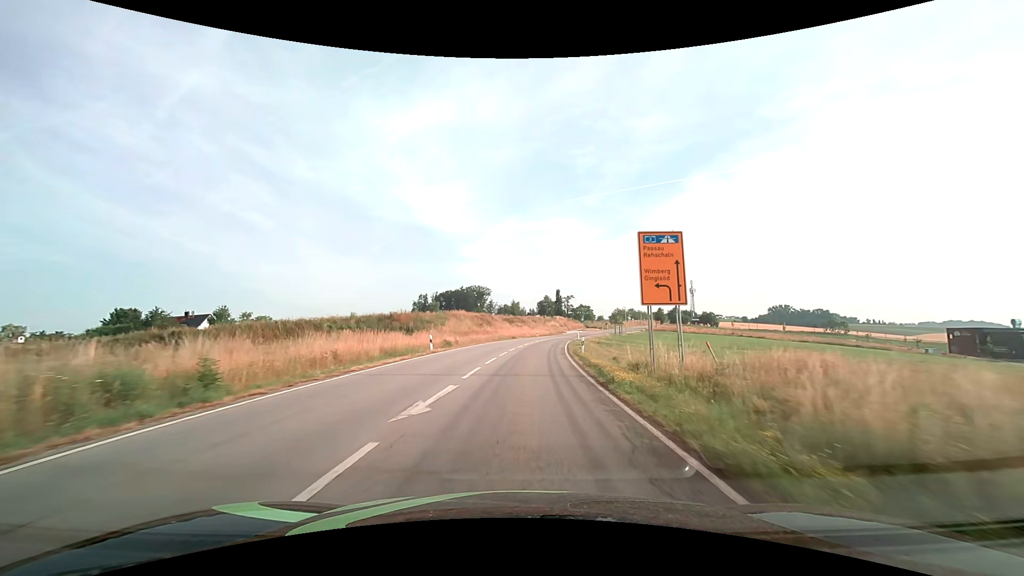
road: secondary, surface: asphalt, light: Day
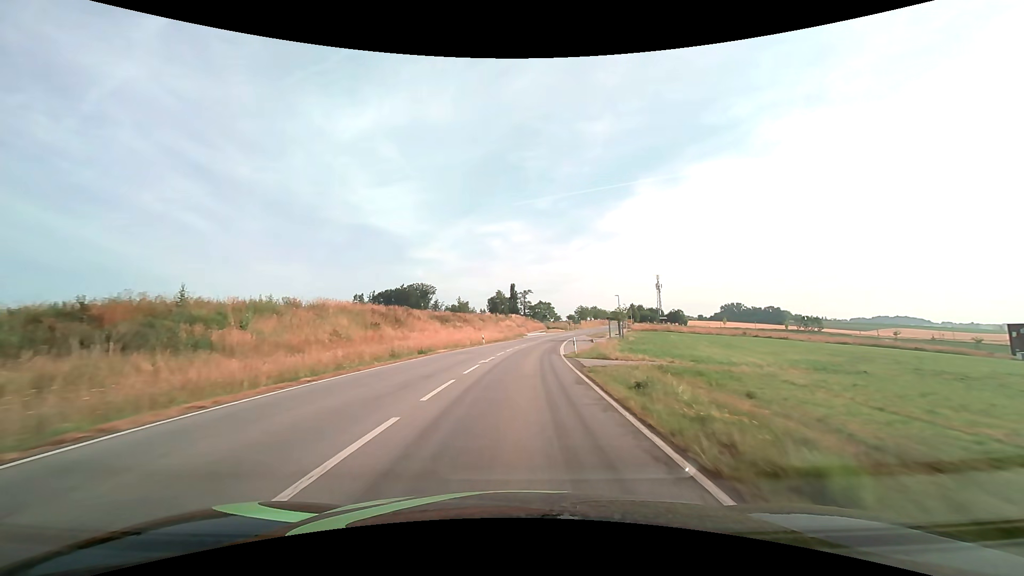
(+2.0, +40.3) m; +5°
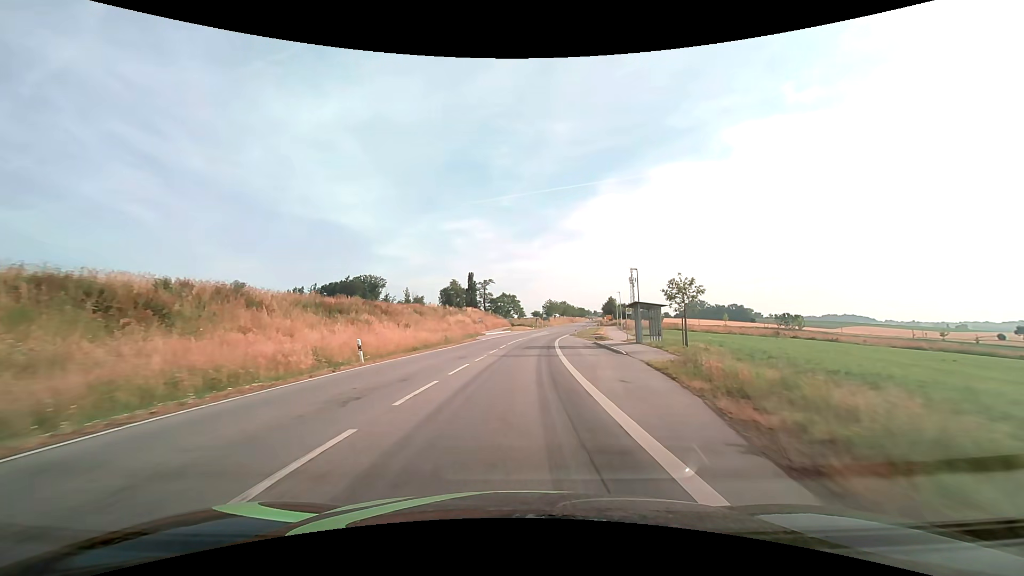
(+1.1, +31.5) m; +4°
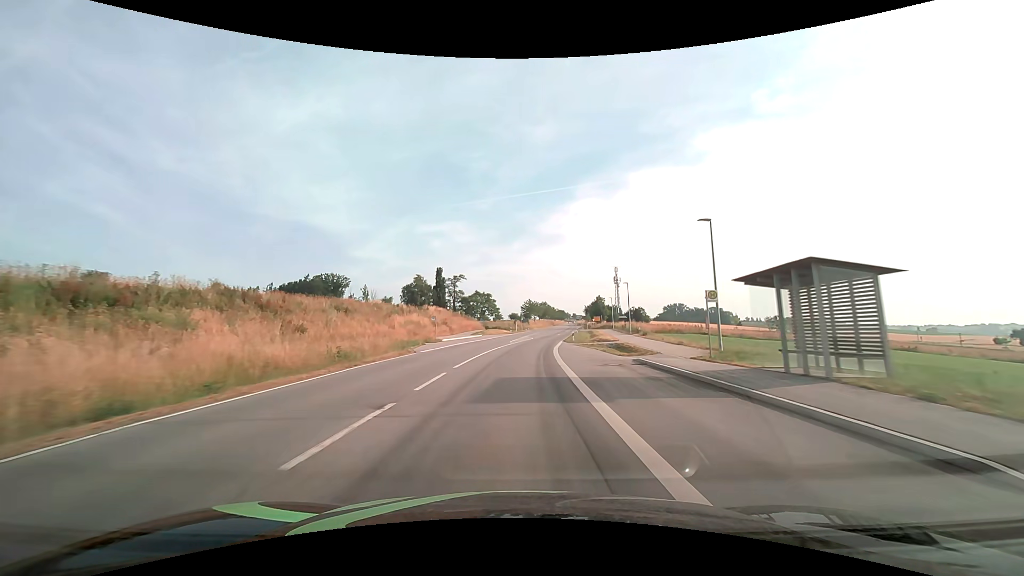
(+0.5, +21.6) m; +2°
(0, +10) (0, +20) (+1, +30) (+2, +40) (+3, +50) (+4, +60) (+5, +70) (+7, +80) (+8, +90) (+10, +99) m
